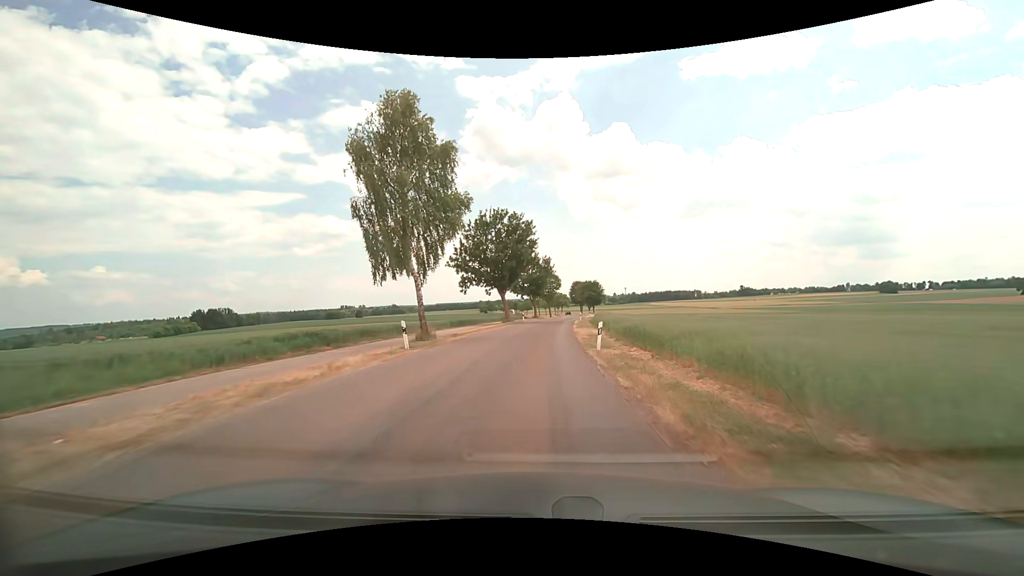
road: unclassified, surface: asphalt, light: Day
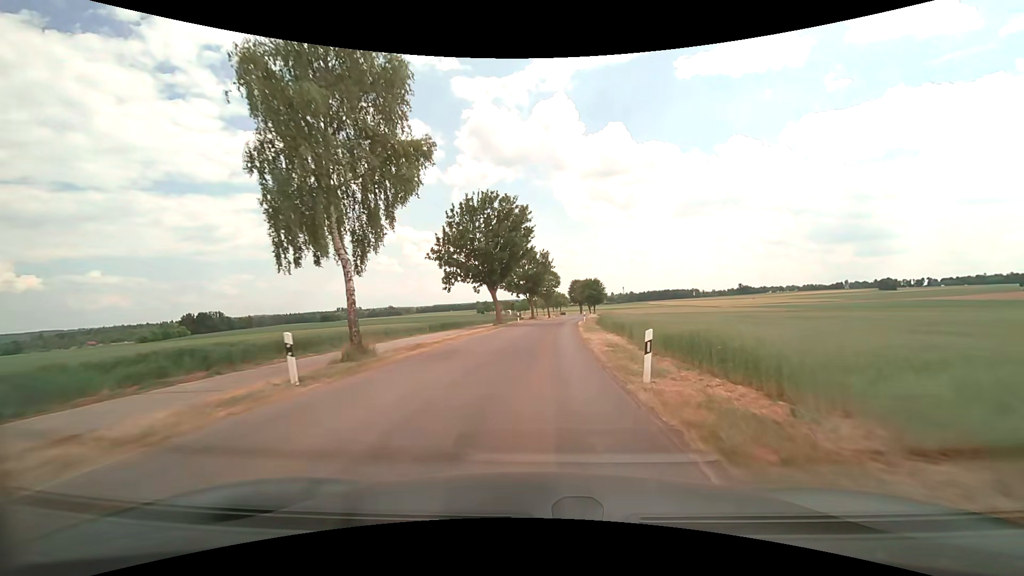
(+0.1, +8.1) m; 0°
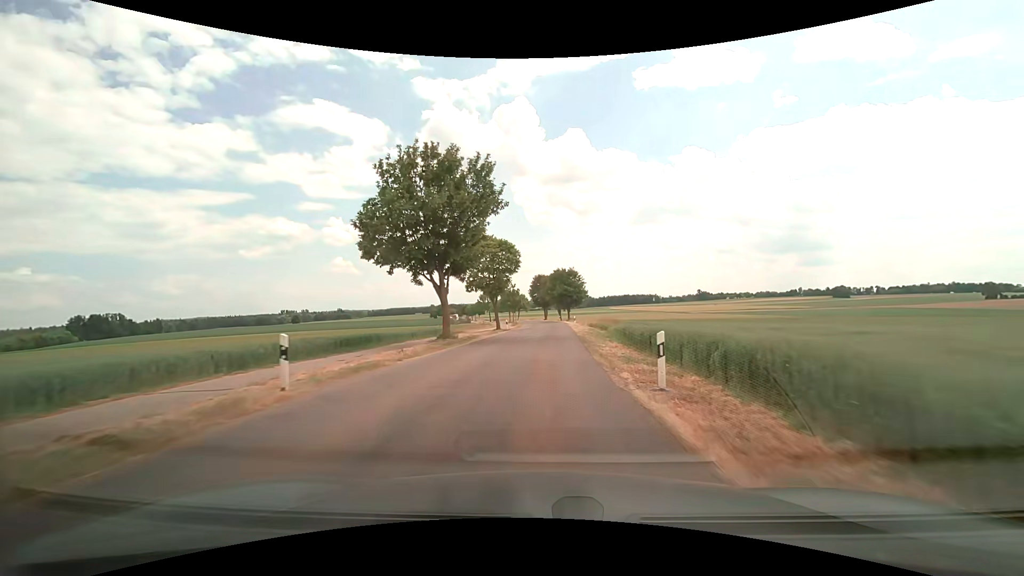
(+1.7, +43.5) m; +4°
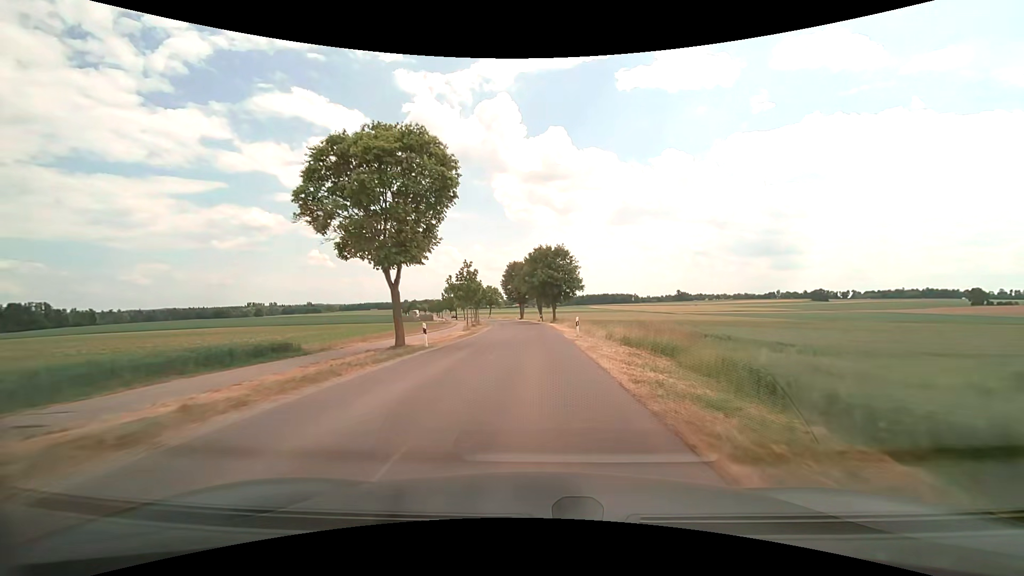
(+0.8, +28.8) m; +3°
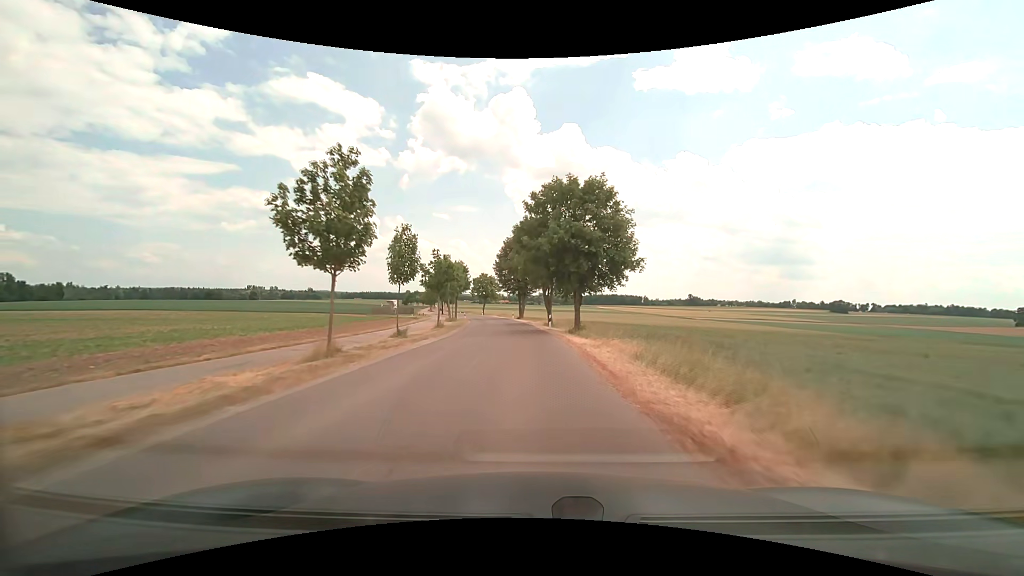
(-0.1, +30.8) m; -1°
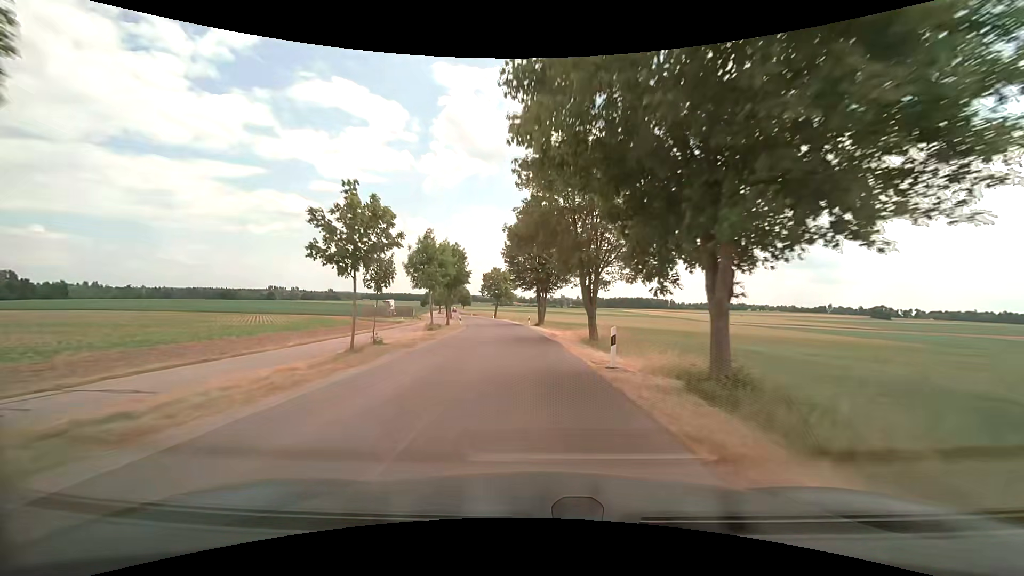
(-0.4, +21.6) m; -2°
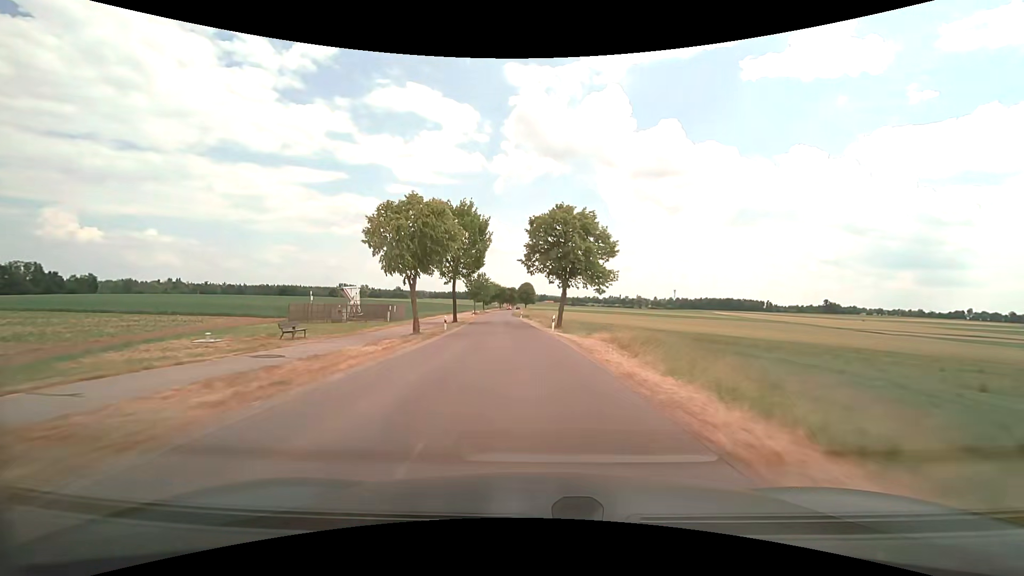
(-3.8, +57.2) m; -8°
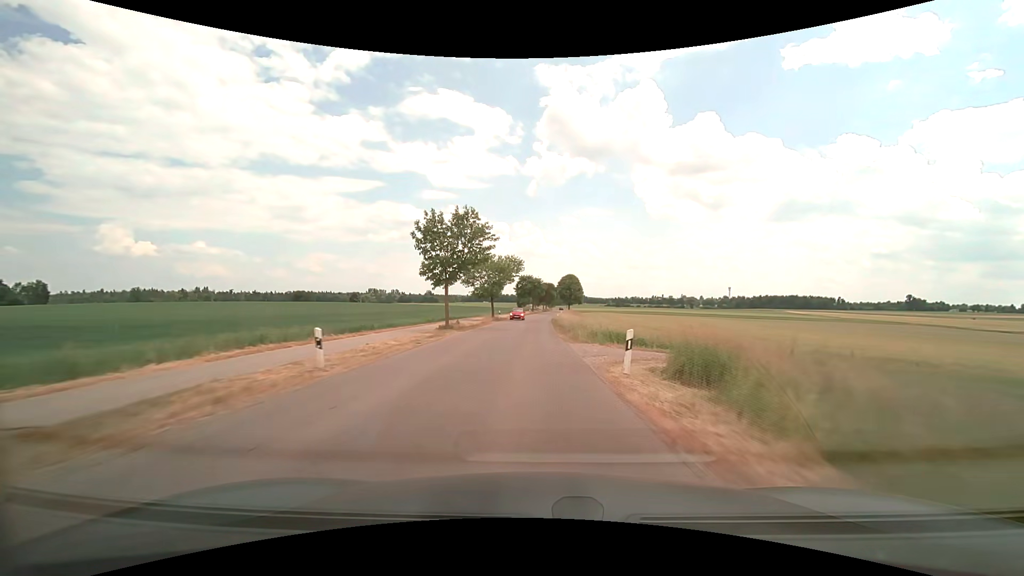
(-3.3, +61.9) m; -4°
(0, +10) (0, +20) (0, +30) (0, +40) (0, +50) (0, +60) (+1, +70) (+1, +80) (+2, +90) (+2, +100) m
